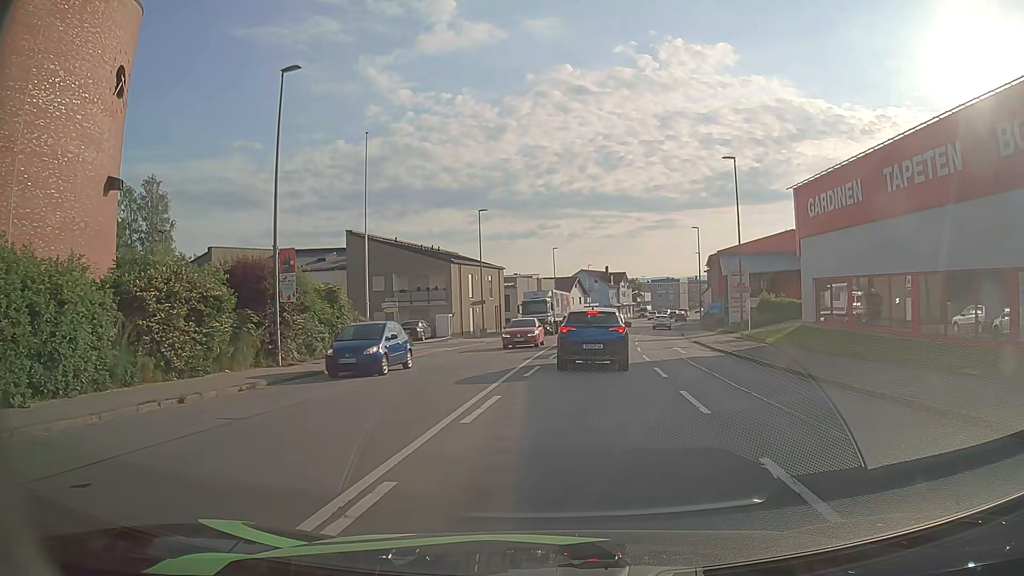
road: tertiary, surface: asphalt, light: Day
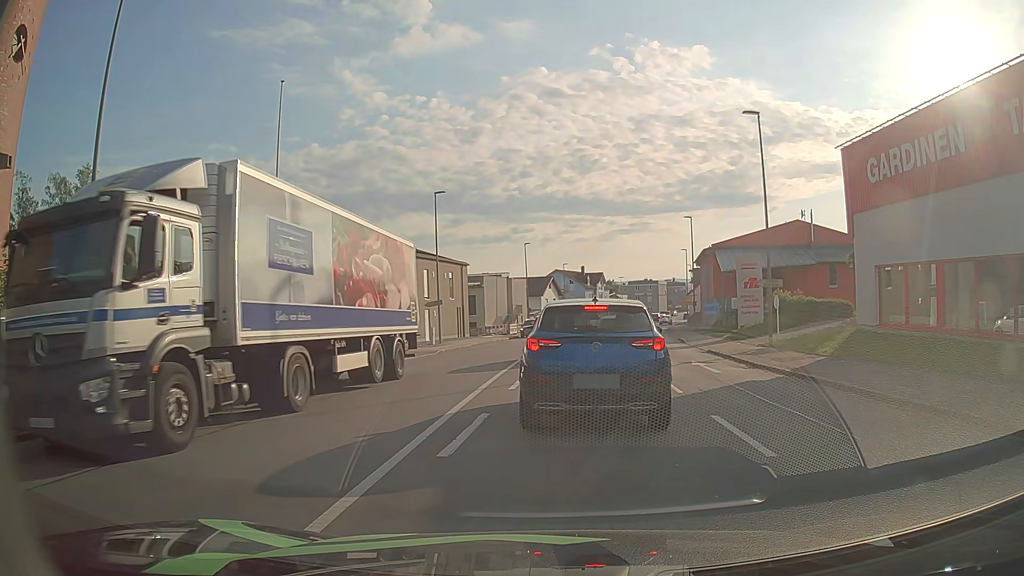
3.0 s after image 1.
(+0.2, +8.7) m; +2°
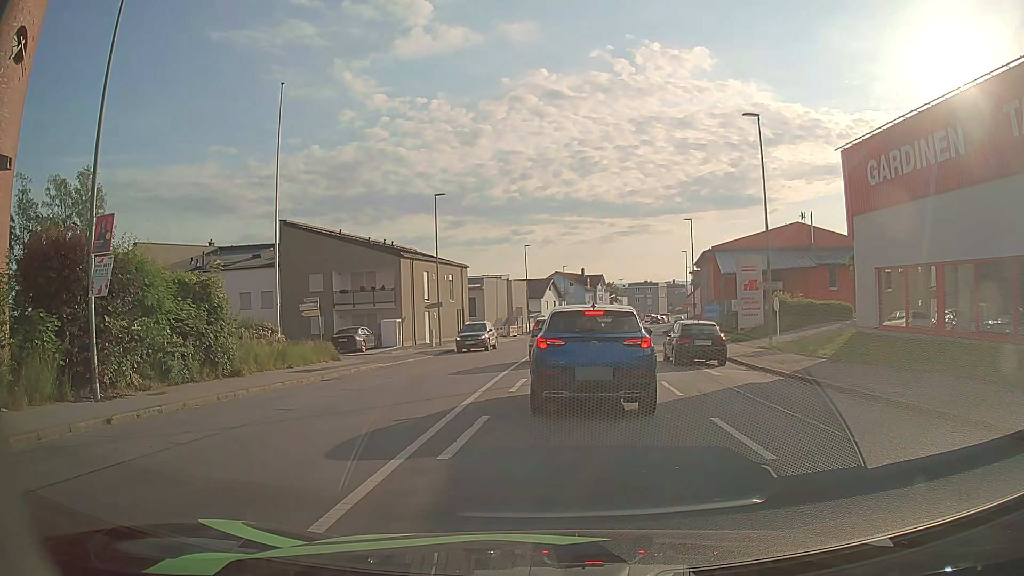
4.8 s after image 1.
(0.0, +0.1) m; 0°
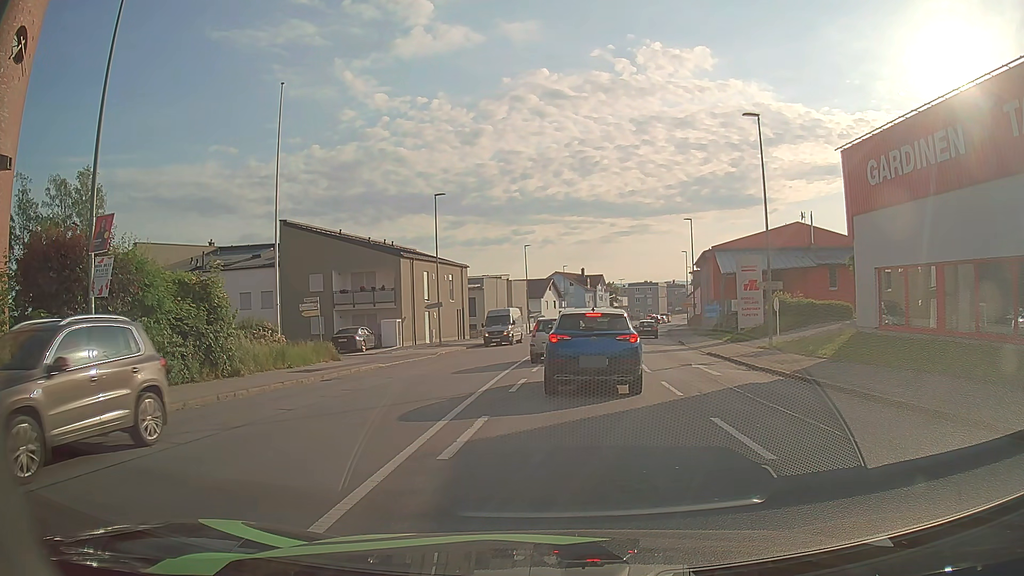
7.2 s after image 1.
(0.0, 0.0) m; 0°
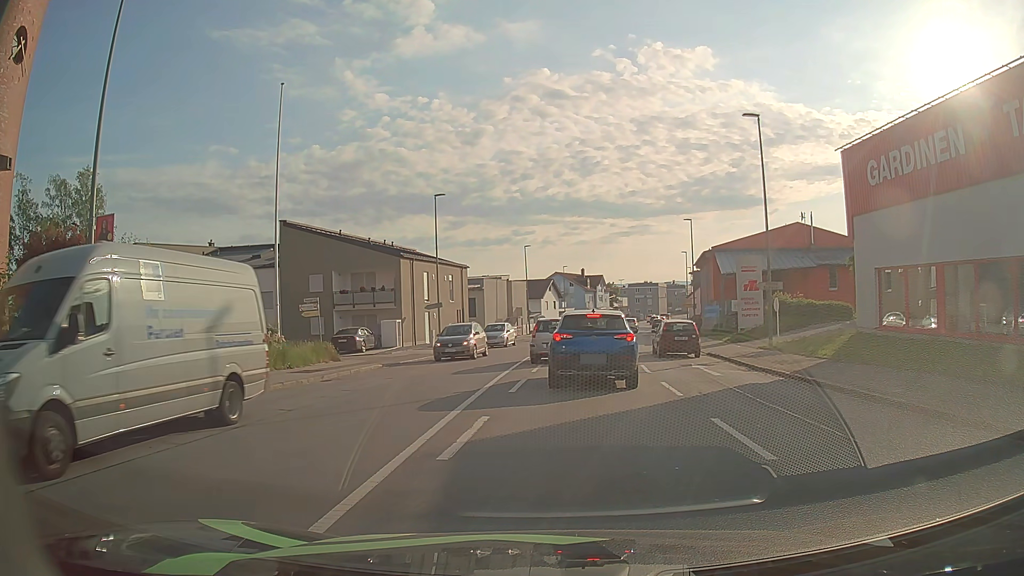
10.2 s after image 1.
(0.0, 0.0) m; 0°
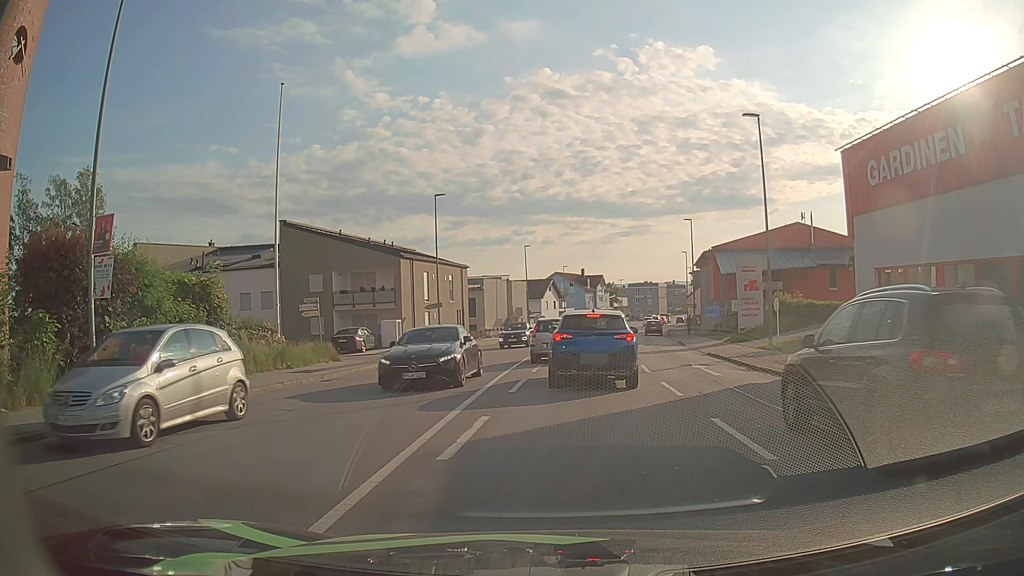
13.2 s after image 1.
(0.0, 0.0) m; 0°
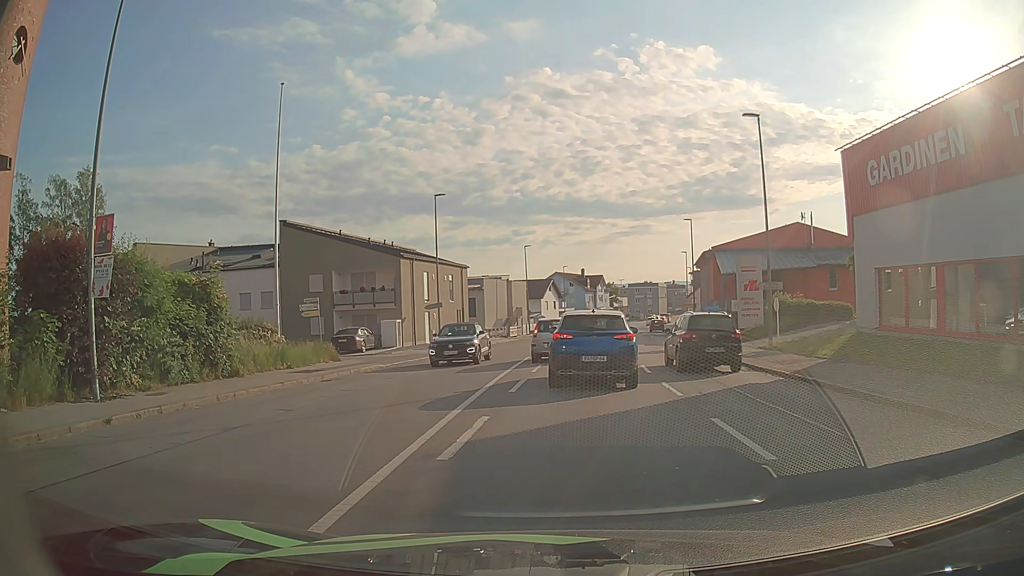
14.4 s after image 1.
(0.0, 0.0) m; 0°
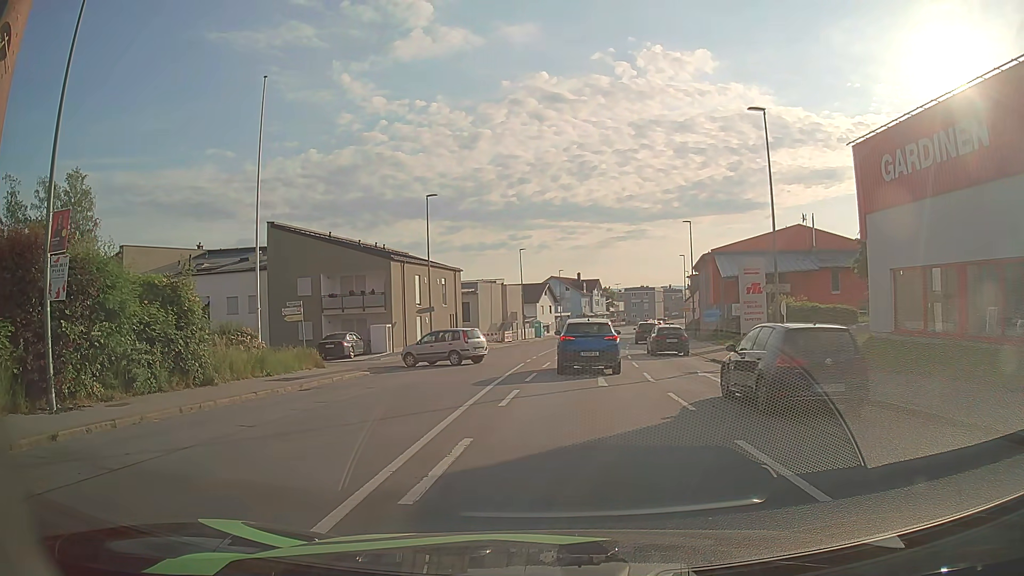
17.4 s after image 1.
(0.0, +1.6) m; +1°
(0, +10) (+1, +20) (+1, +30) (+2, +40) (+4, +50) (+5, +60) (+7, +70) (+9, +79) (+11, +89) (+13, +99) m
